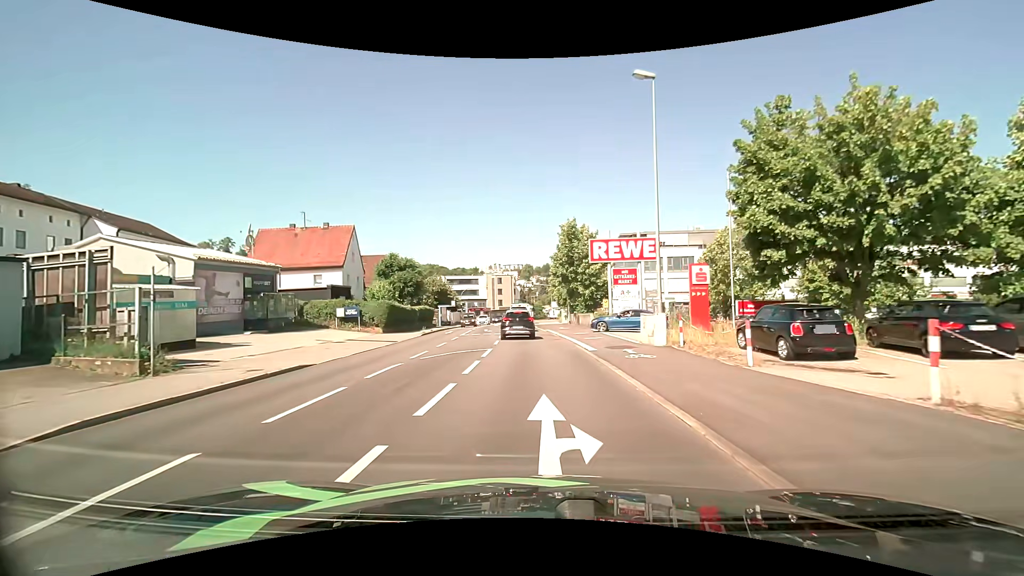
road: tertiary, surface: asphalt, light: Day
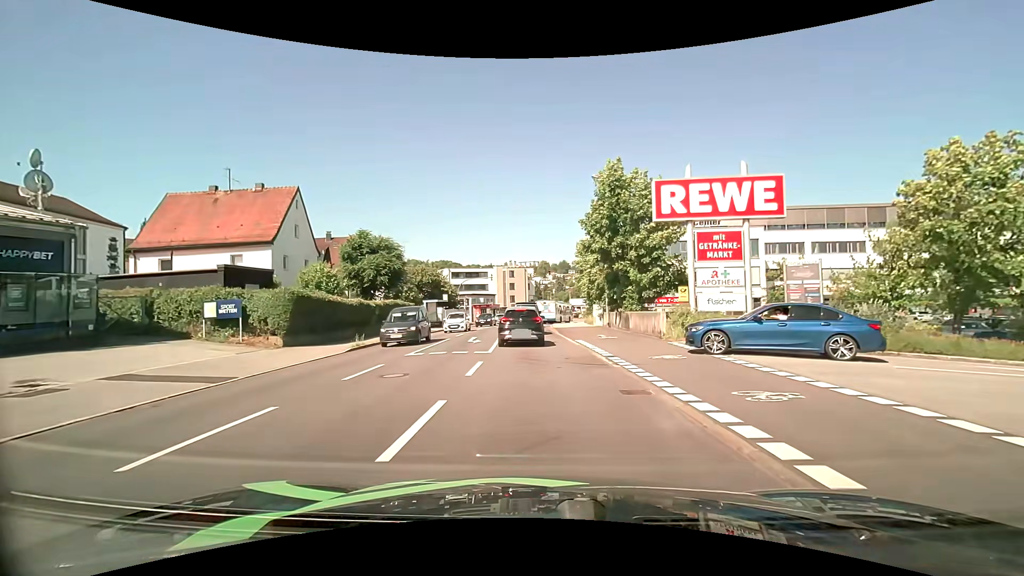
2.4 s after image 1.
(-0.2, +17.5) m; -1°
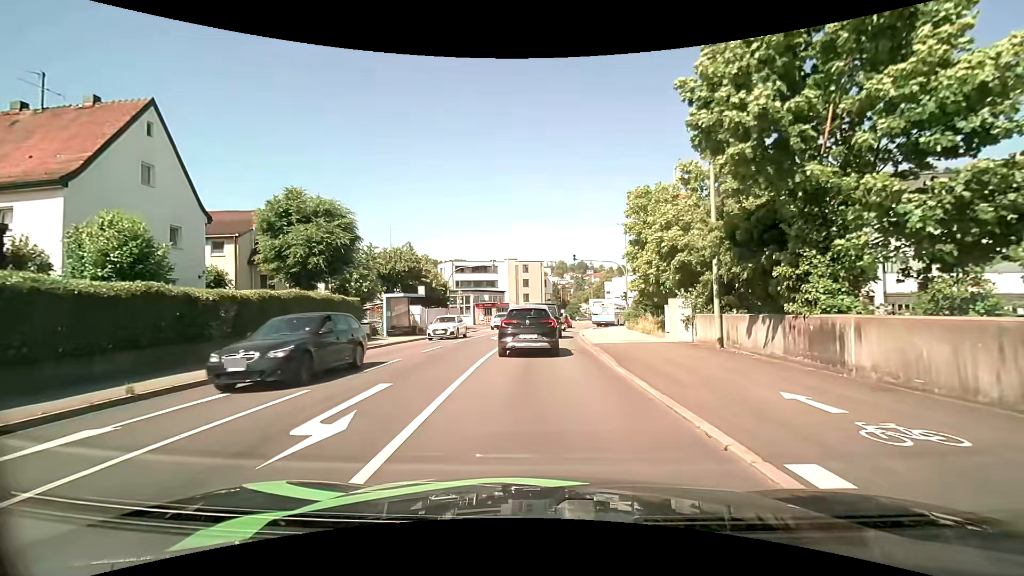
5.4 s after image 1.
(-0.3, +17.8) m; -2°
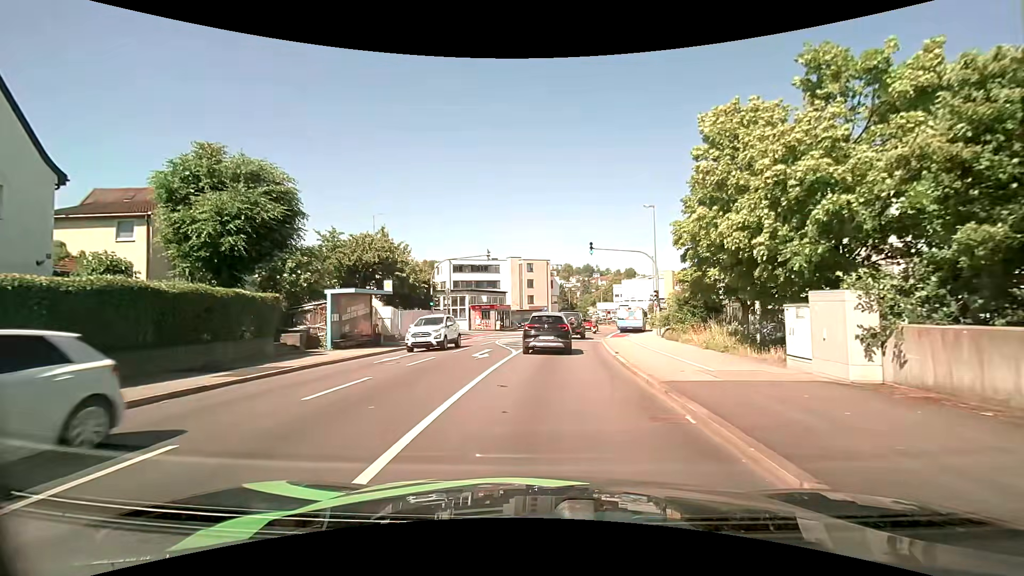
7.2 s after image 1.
(-0.1, +9.7) m; 0°
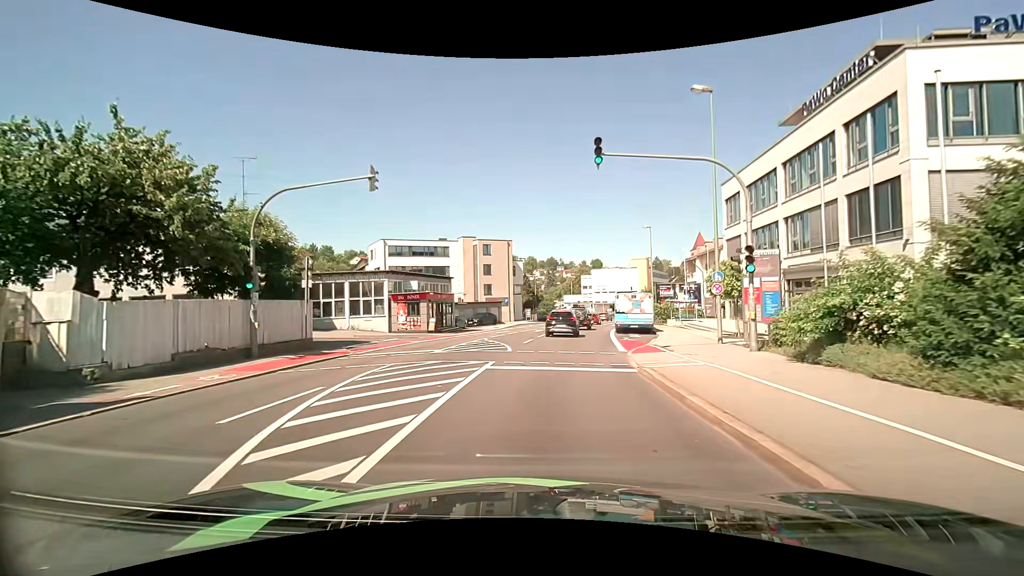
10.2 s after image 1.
(+0.5, +19.9) m; +4°
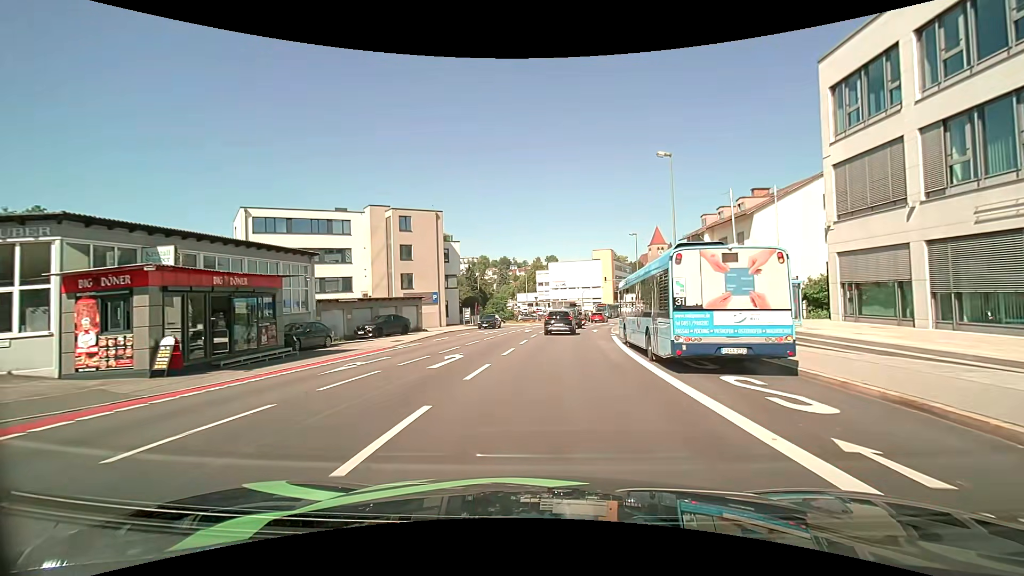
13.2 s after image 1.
(+0.9, +24.0) m; +4°
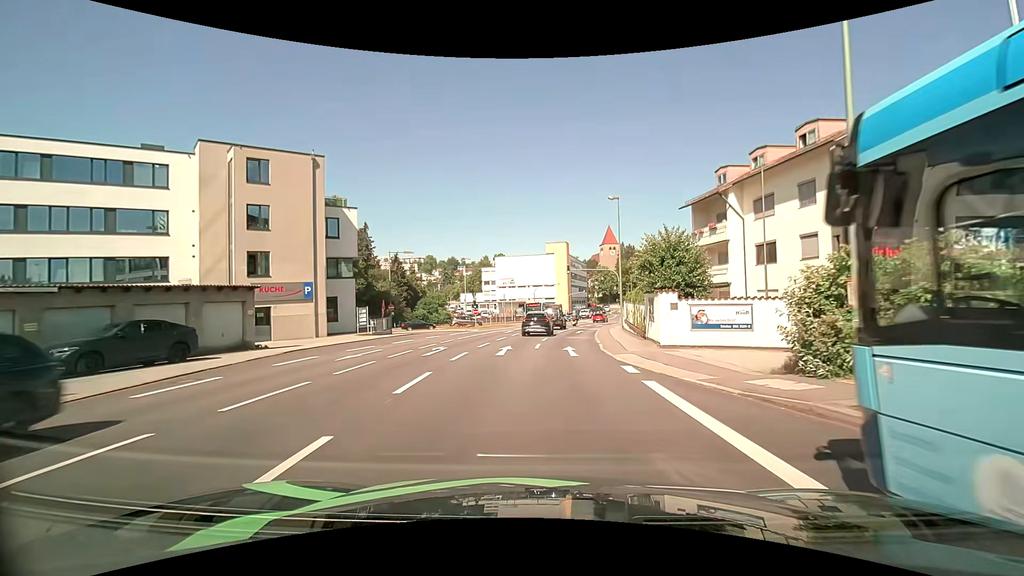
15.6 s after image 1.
(+1.2, +19.6) m; +7°
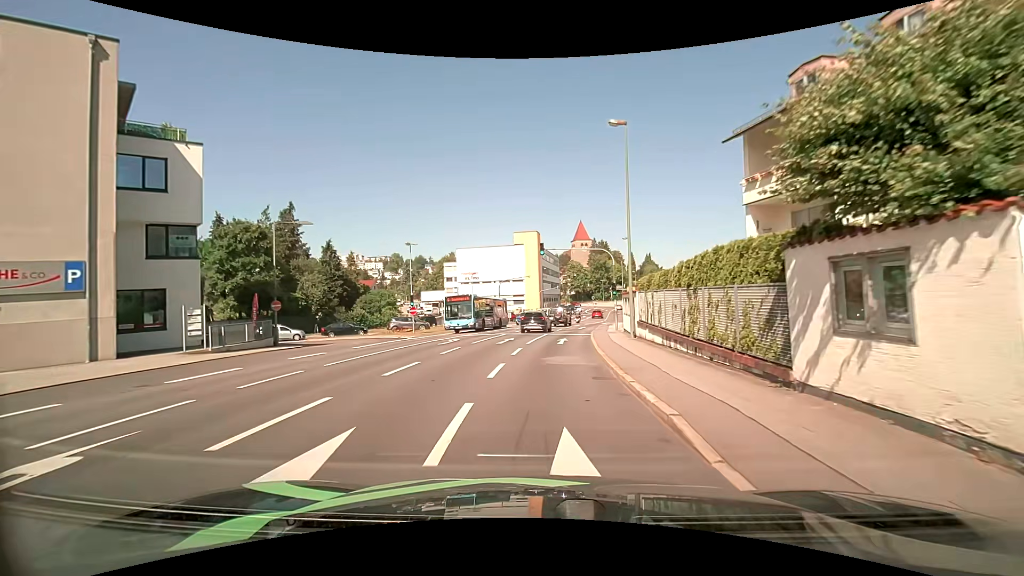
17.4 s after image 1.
(+0.5, +15.3) m; +4°
(0, +10) (+1, +20) (+1, +30) (+3, +40) (+4, +50) (+7, +59) (+9, +69) (+12, +79) (+13, +89) (+14, +99) m
